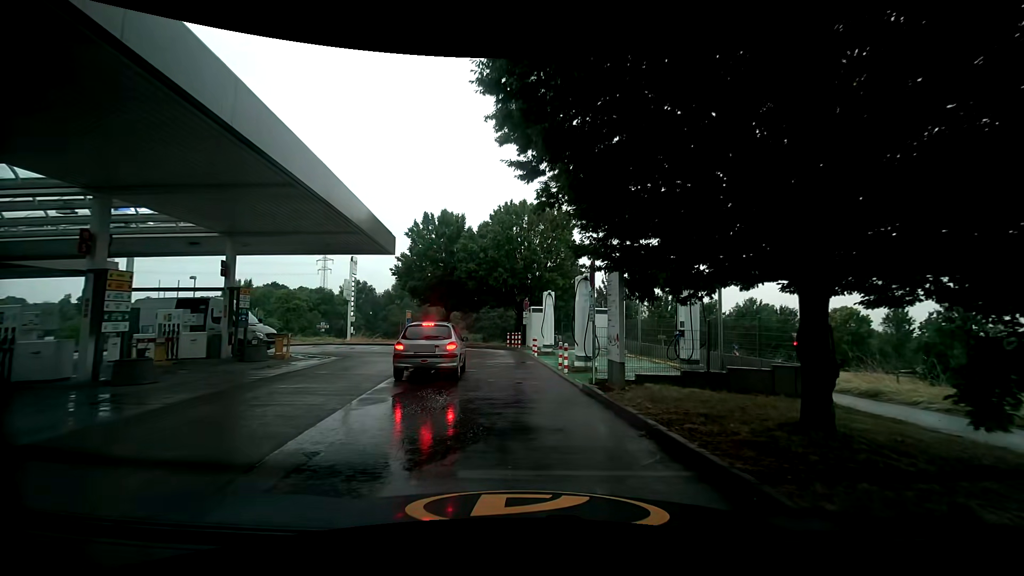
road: service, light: Day
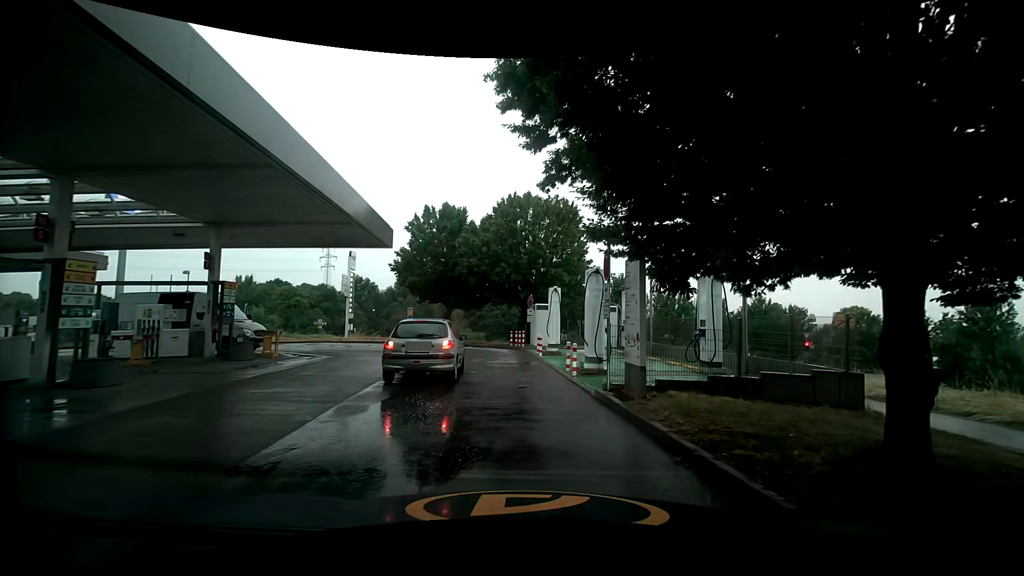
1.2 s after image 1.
(0.0, +1.3) m; 0°
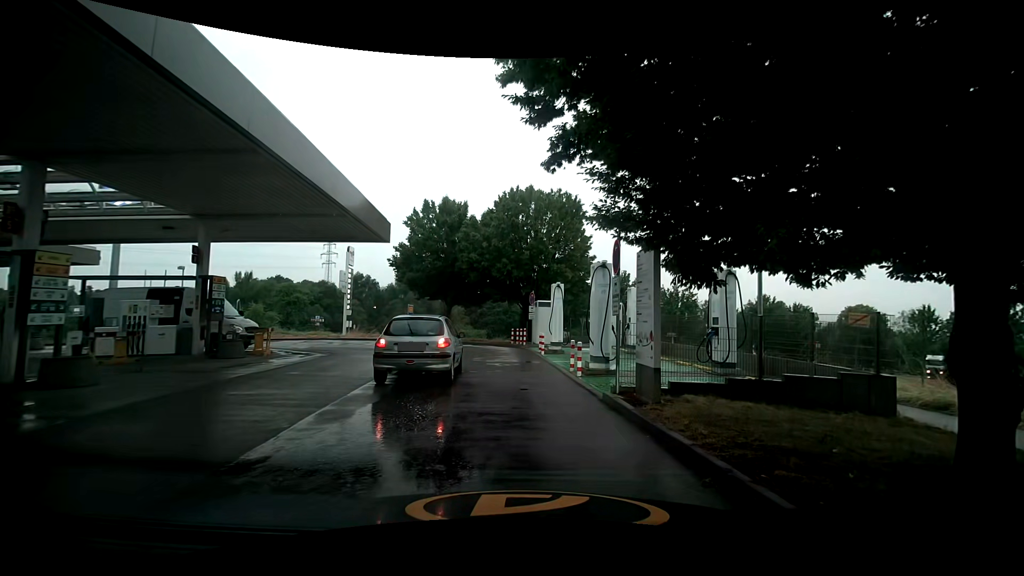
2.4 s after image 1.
(0.0, +0.7) m; 0°
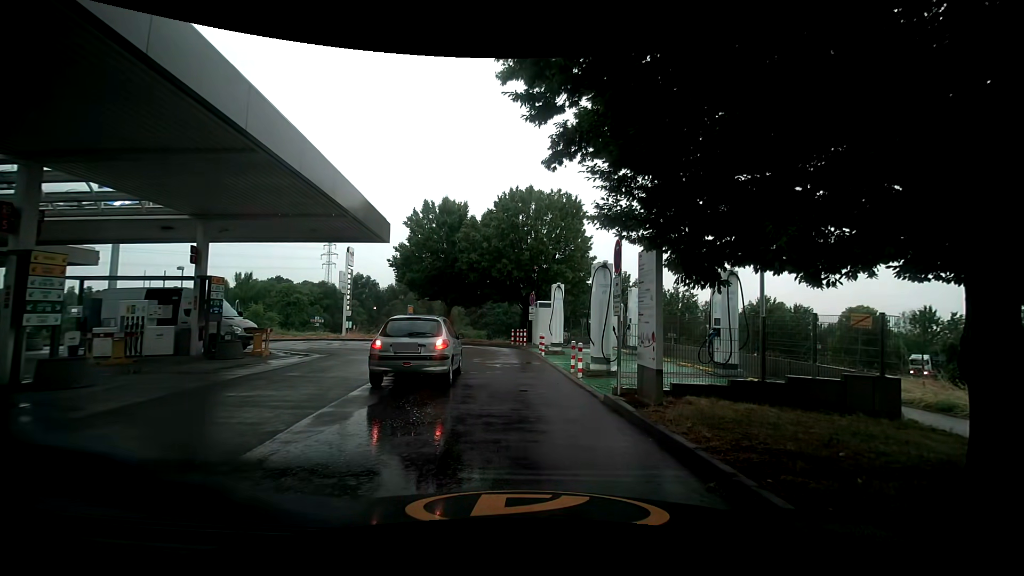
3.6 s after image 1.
(0.0, +0.2) m; 0°
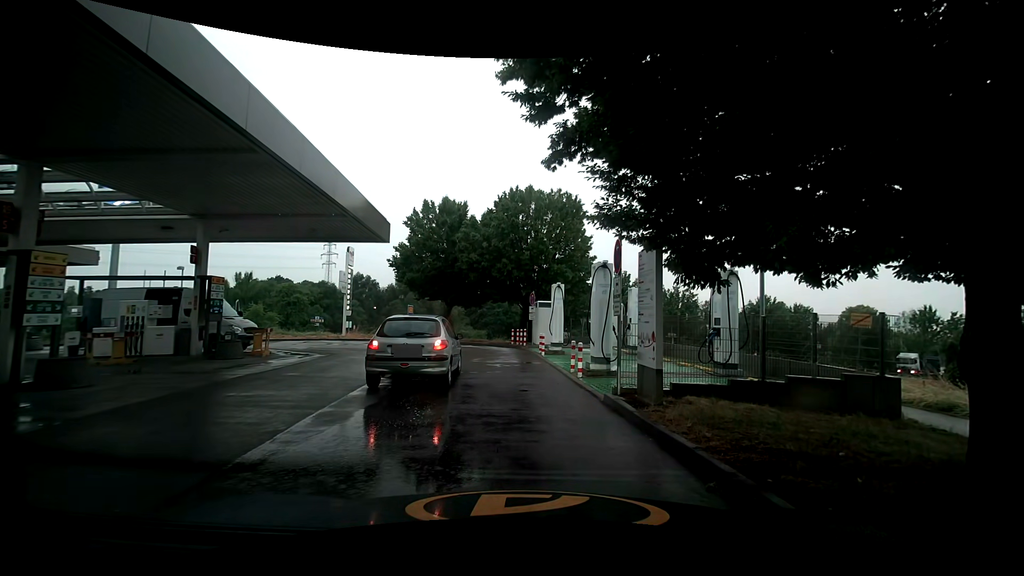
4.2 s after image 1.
(0.0, 0.0) m; 0°
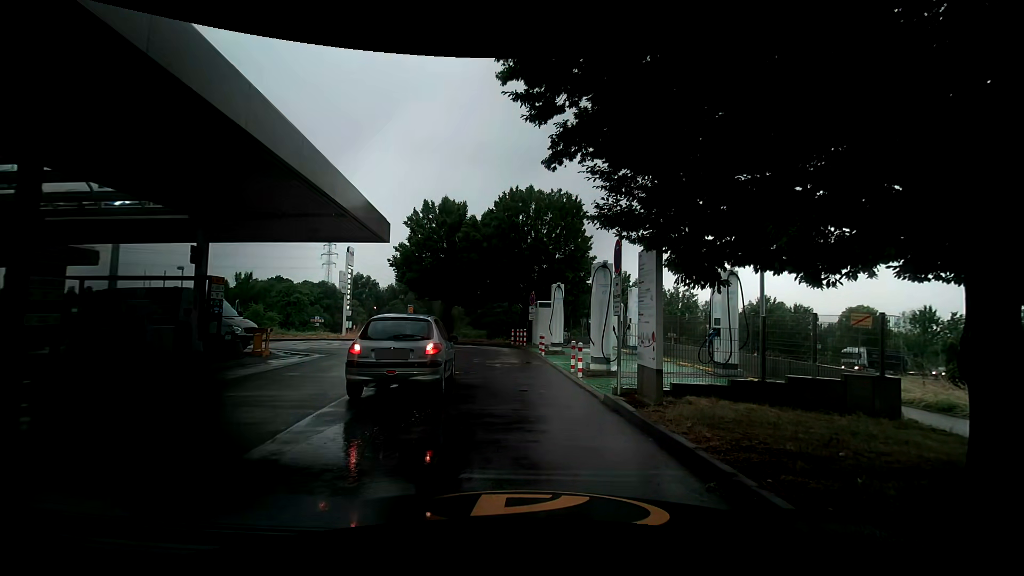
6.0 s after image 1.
(0.0, 0.0) m; 0°
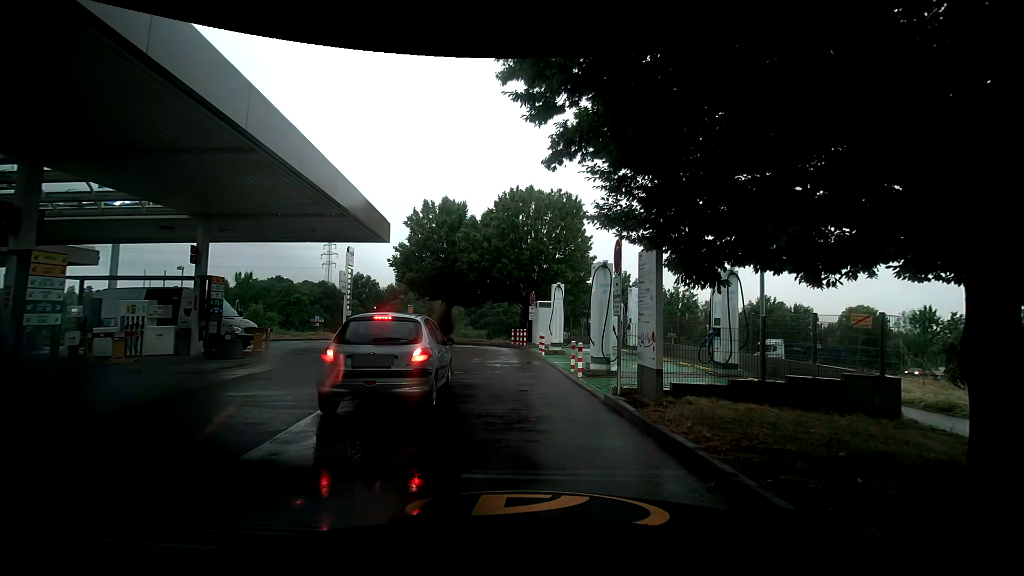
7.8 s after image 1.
(0.0, 0.0) m; 0°
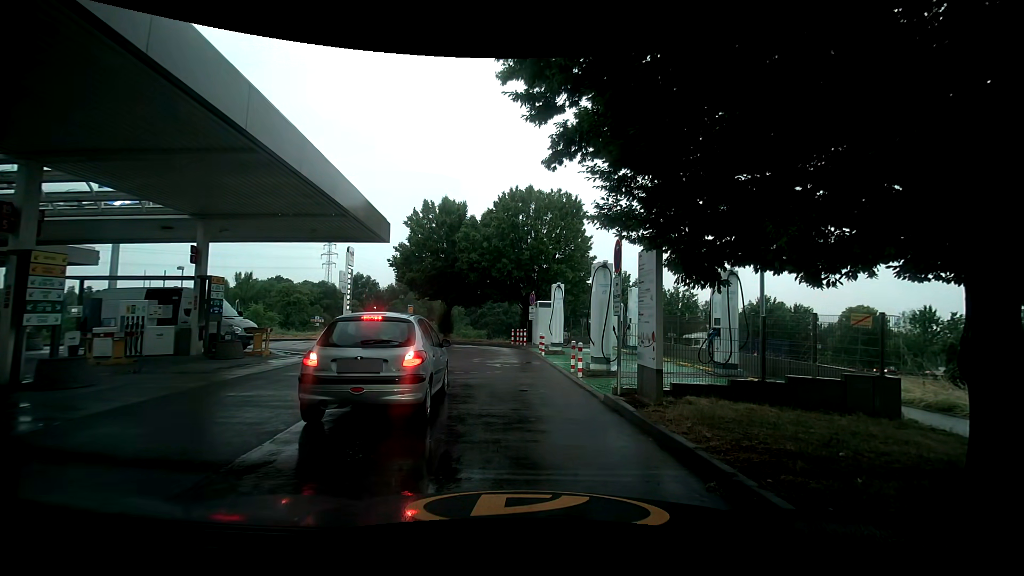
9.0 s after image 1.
(0.0, 0.0) m; 0°
